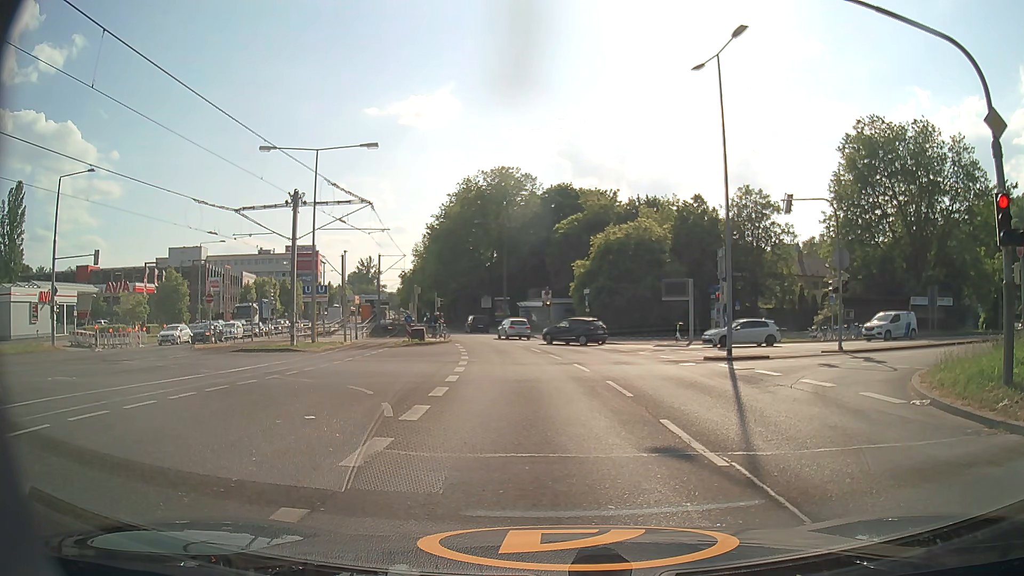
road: secondary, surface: asphalt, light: Day
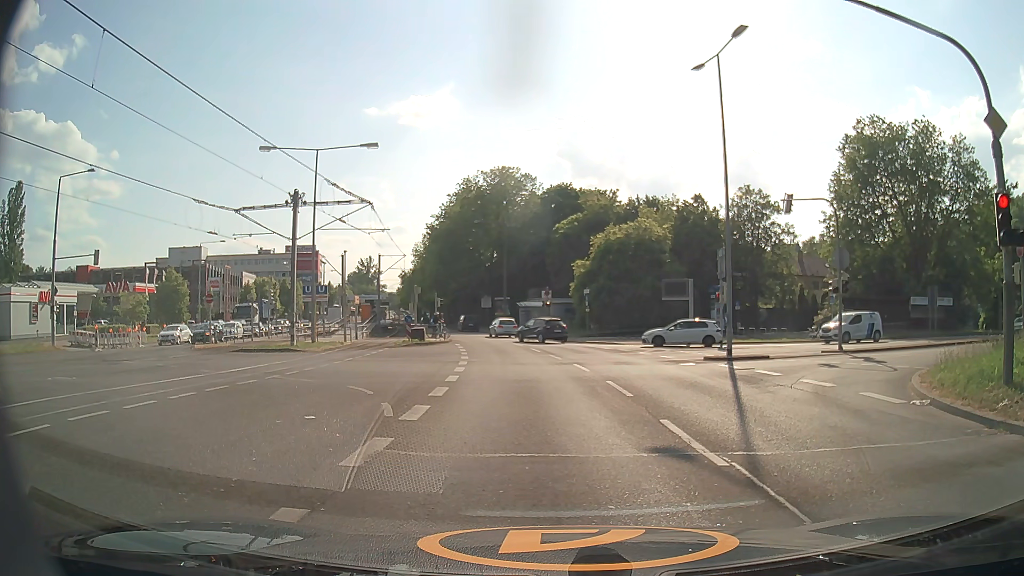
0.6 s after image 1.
(0.0, 0.0) m; 0°
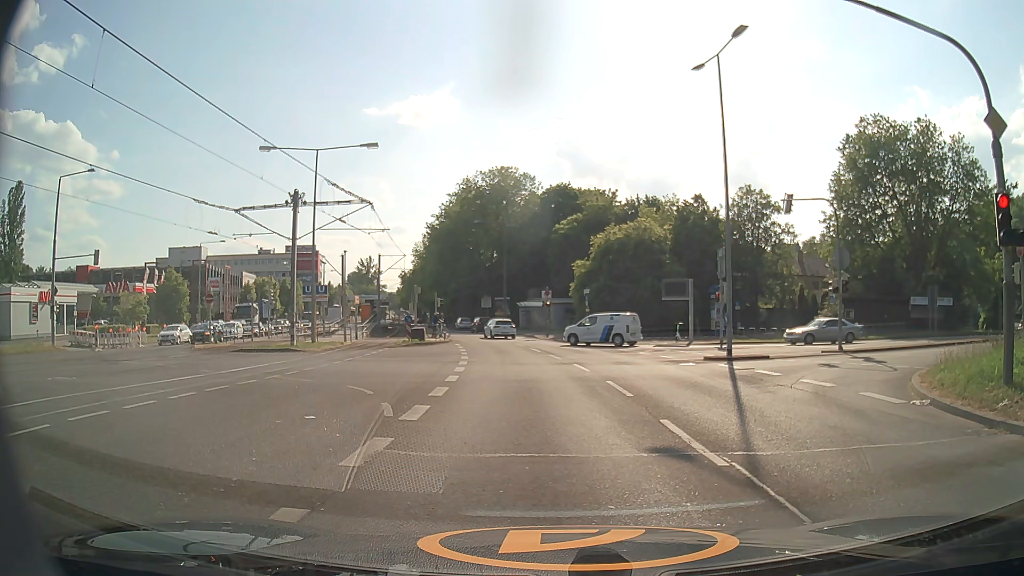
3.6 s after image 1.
(0.0, 0.0) m; 0°
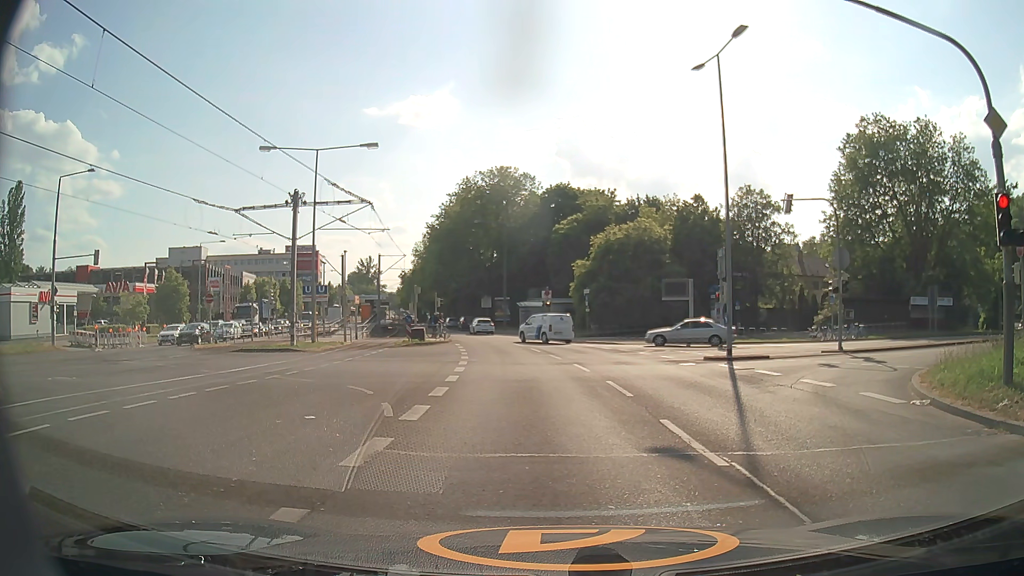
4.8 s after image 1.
(0.0, 0.0) m; 0°
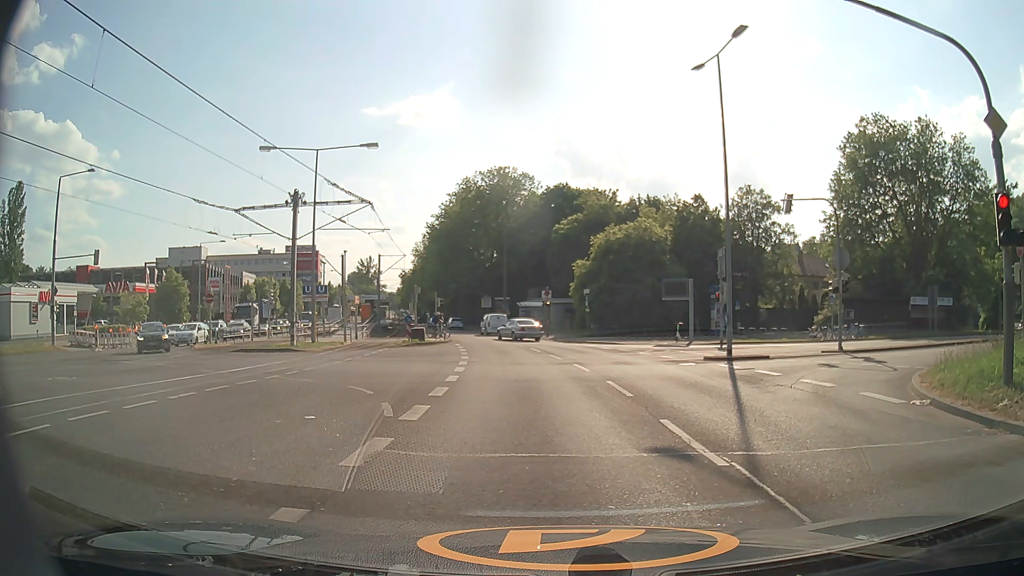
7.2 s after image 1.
(0.0, 0.0) m; 0°
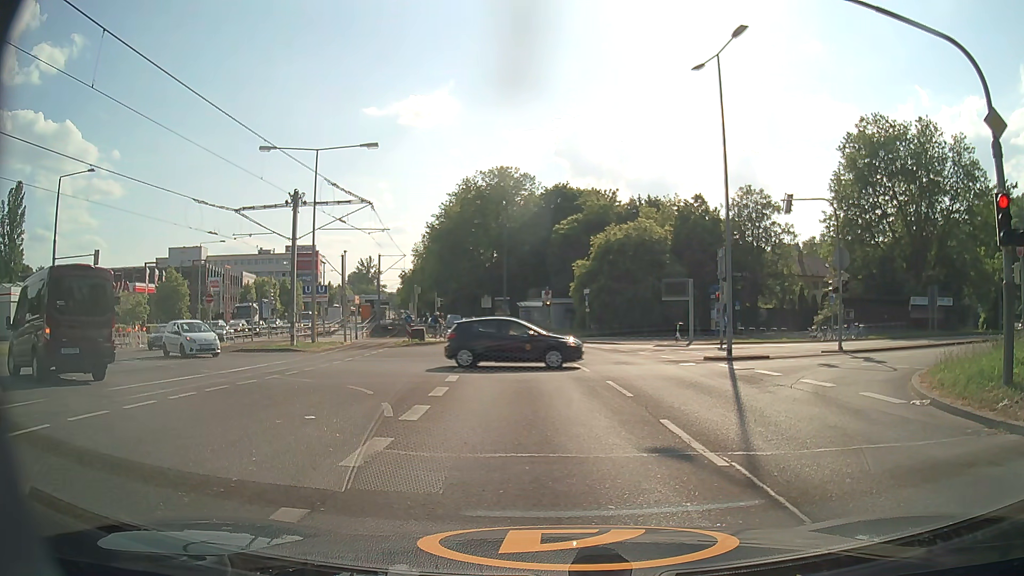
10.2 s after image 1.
(0.0, 0.0) m; 0°
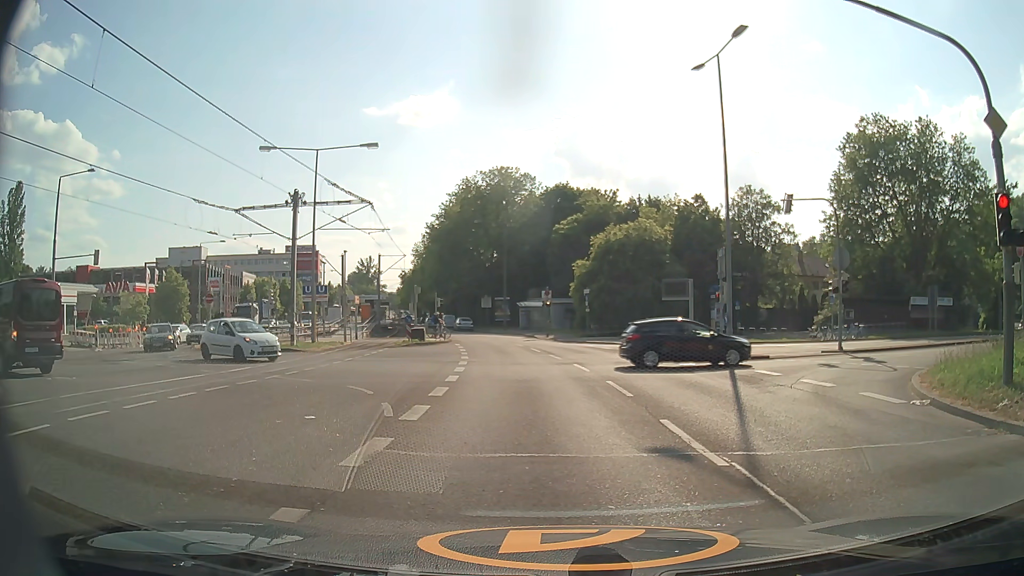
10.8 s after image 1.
(0.0, 0.0) m; 0°
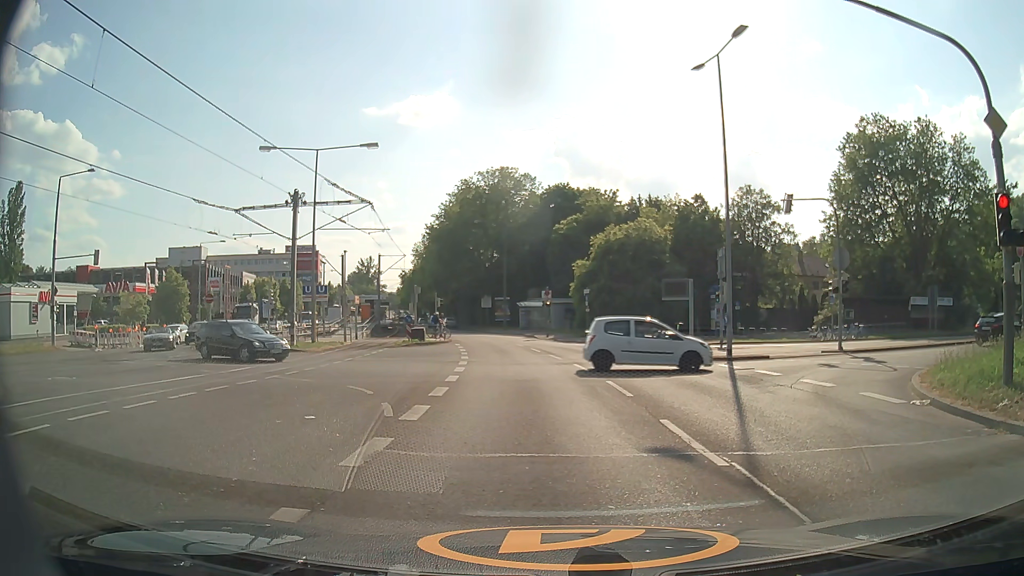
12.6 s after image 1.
(0.0, 0.0) m; 0°
